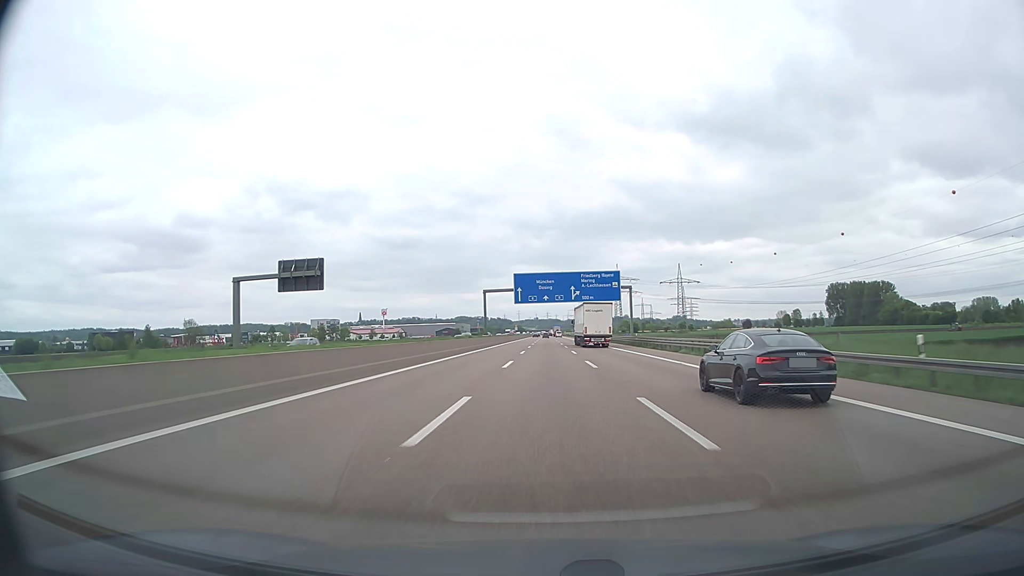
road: motorway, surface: asphalt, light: Day
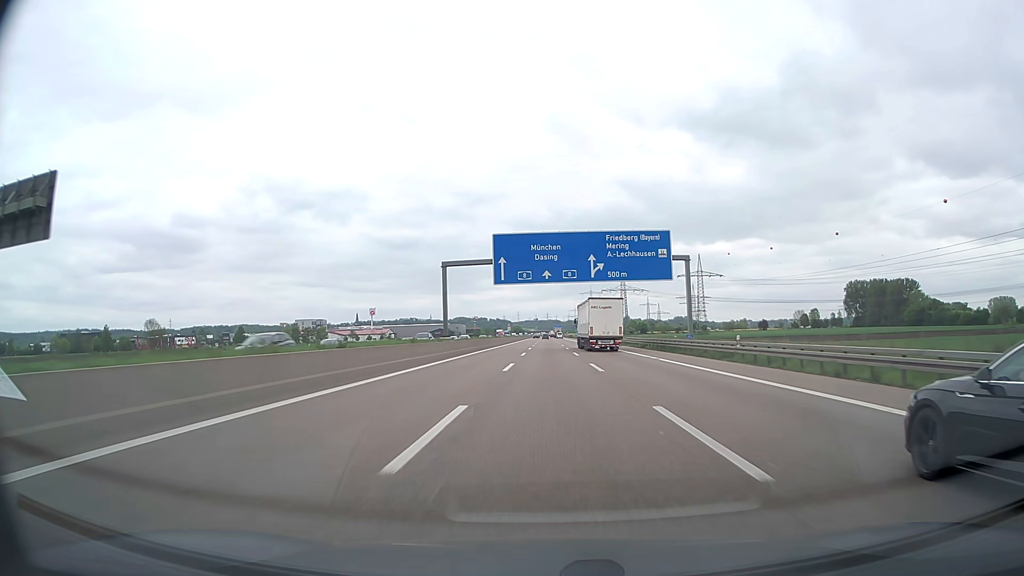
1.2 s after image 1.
(0.0, +37.5) m; 0°
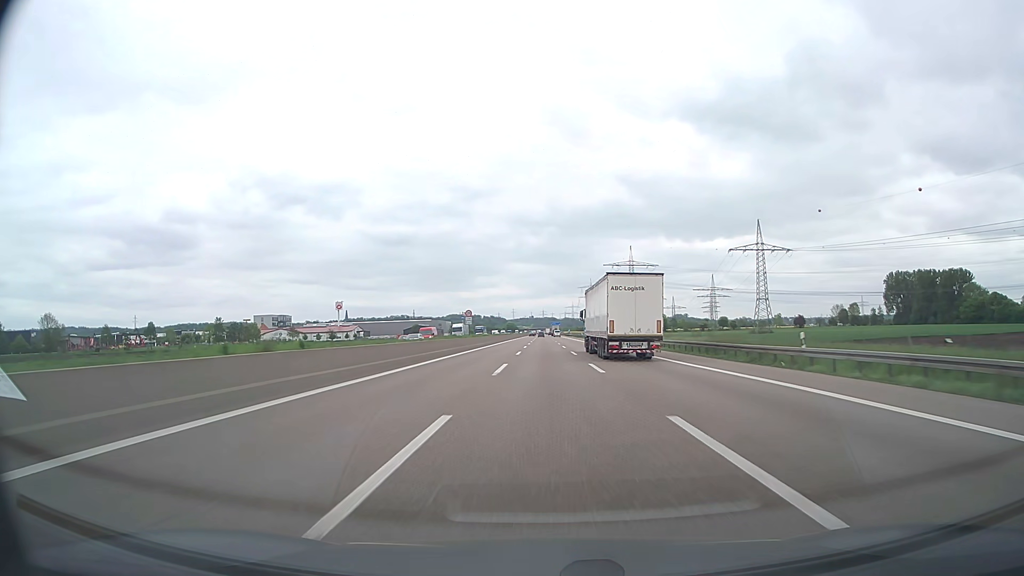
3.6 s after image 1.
(+0.2, +74.4) m; 0°
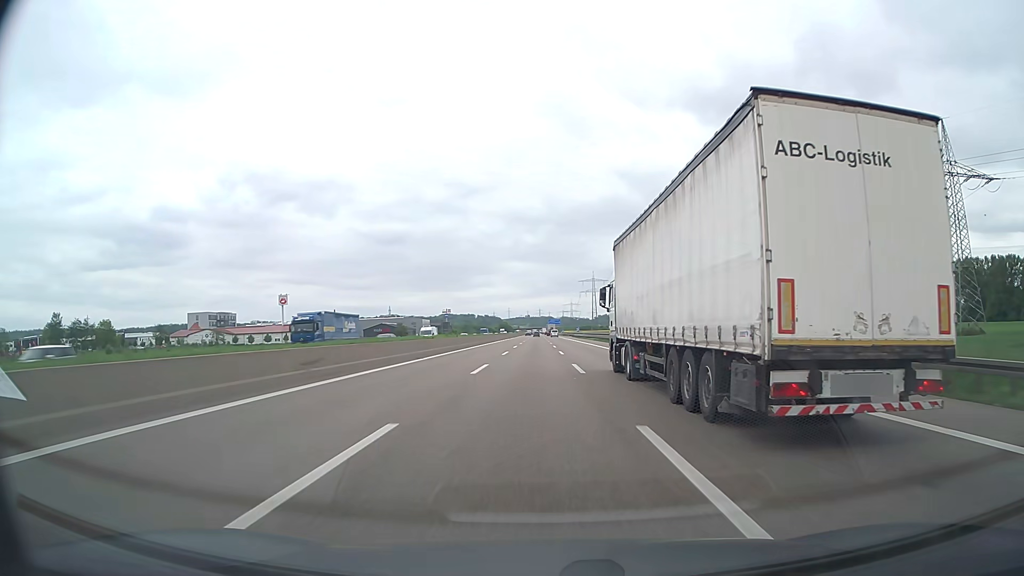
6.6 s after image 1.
(+0.2, +91.0) m; 0°
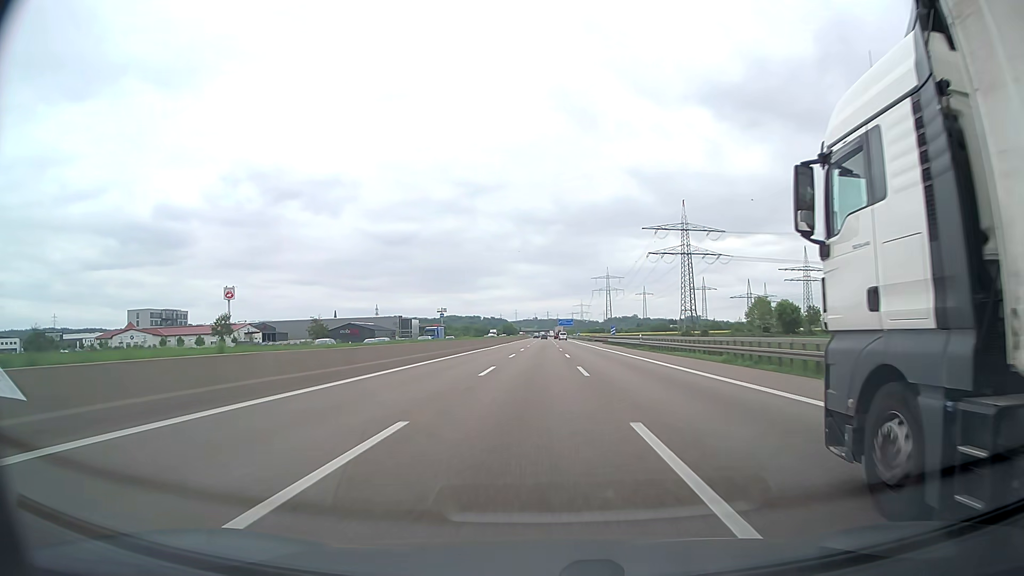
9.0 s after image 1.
(-0.5, +71.6) m; -1°
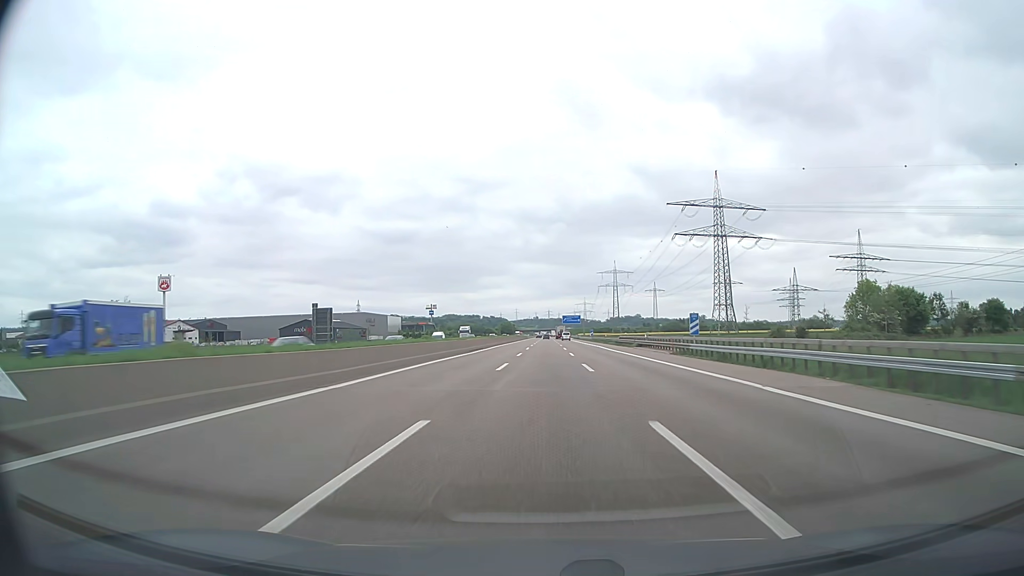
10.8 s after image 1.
(-0.3, +54.0) m; 0°
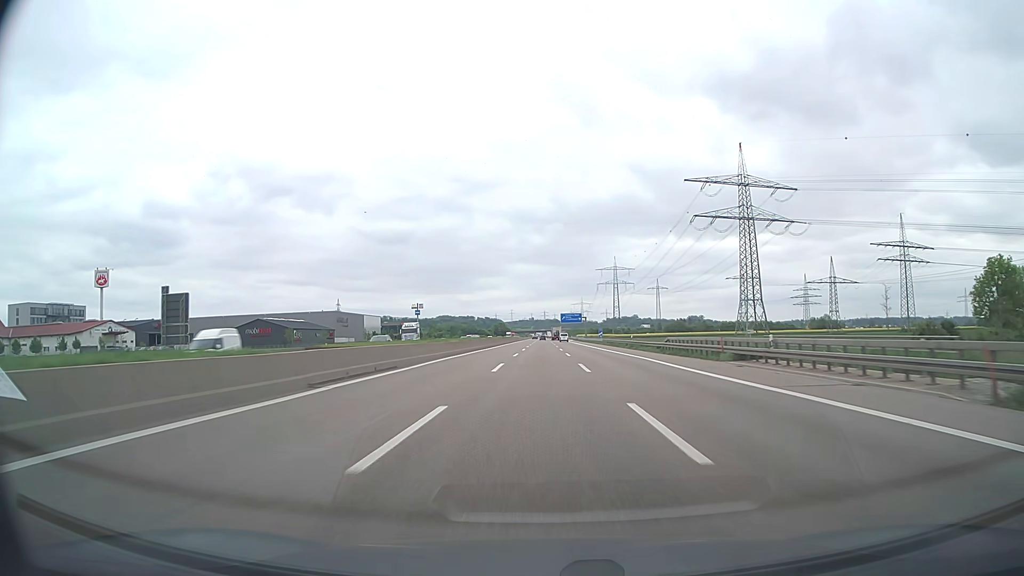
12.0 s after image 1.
(+0.2, +36.3) m; 0°
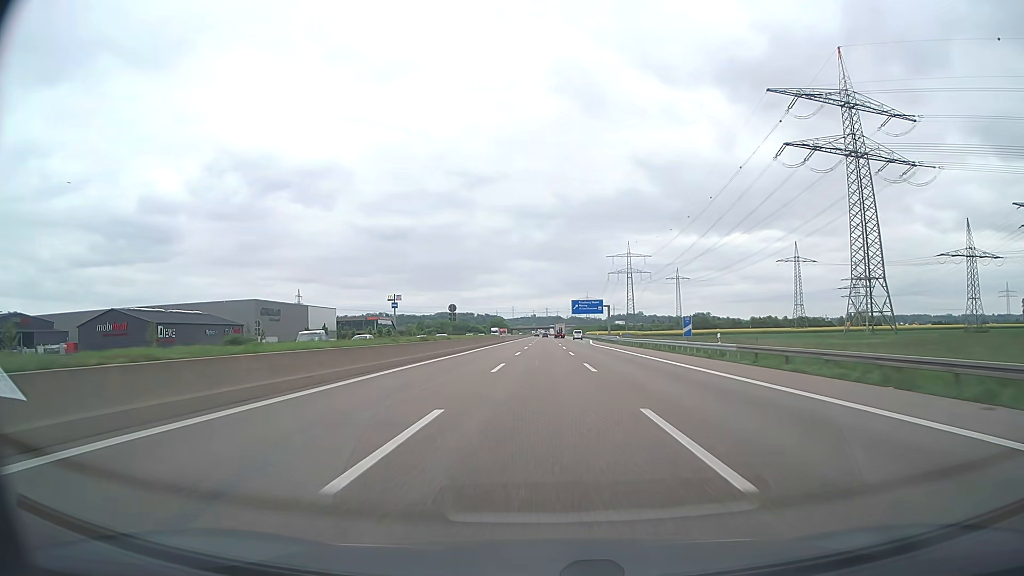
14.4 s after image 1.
(-0.2, +73.5) m; 0°
(0, +10) (0, +20) (0, +30) (0, +40) (0, +50) (0, +60) (0, +70) (0, +80) (0, +90) (+1, +100) m
